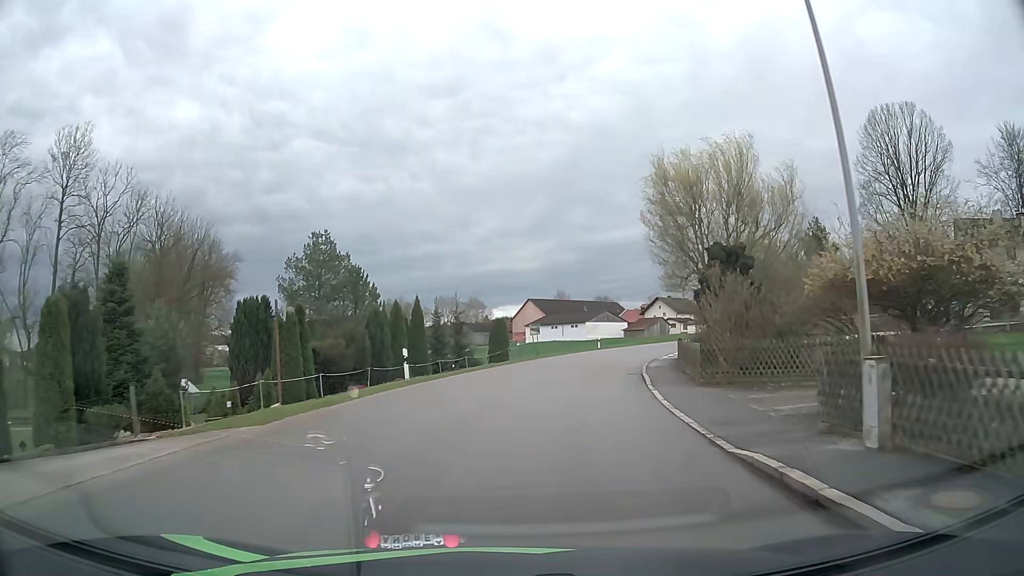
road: tertiary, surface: asphalt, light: Day
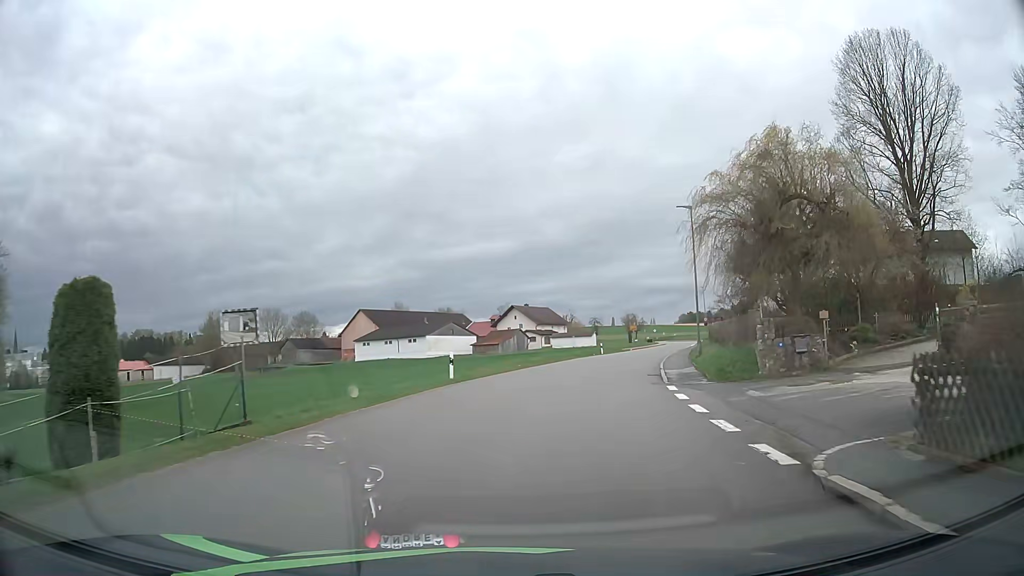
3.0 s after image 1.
(+3.5, +32.2) m; +13°
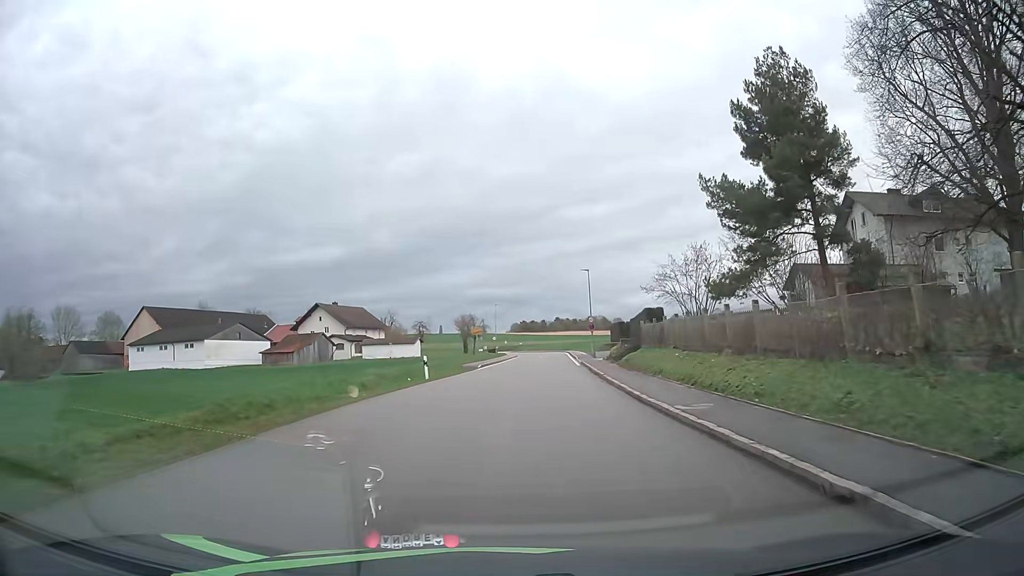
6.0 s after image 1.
(+4.7, +34.3) m; +15°
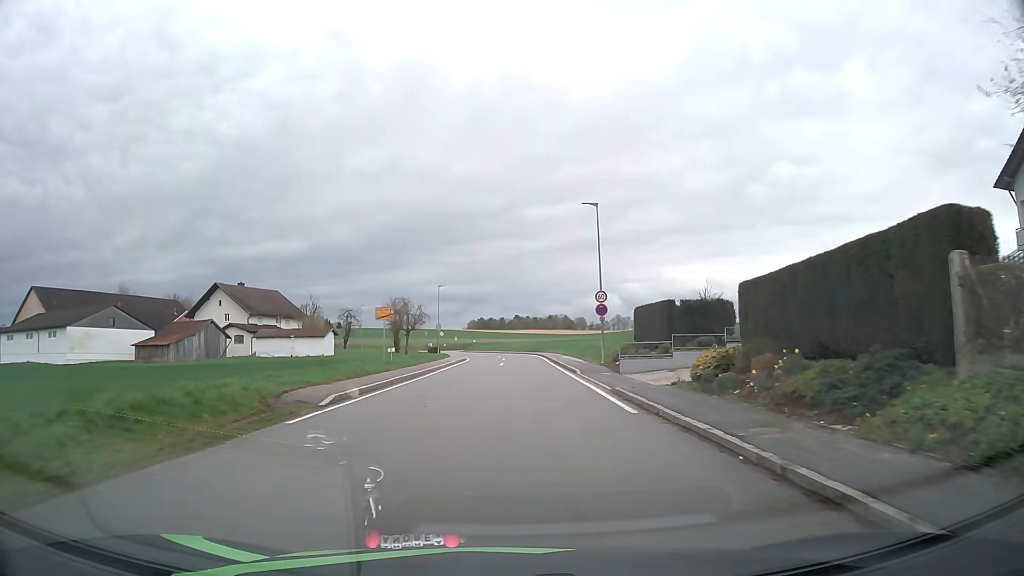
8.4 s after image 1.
(+1.2, +29.9) m; +4°
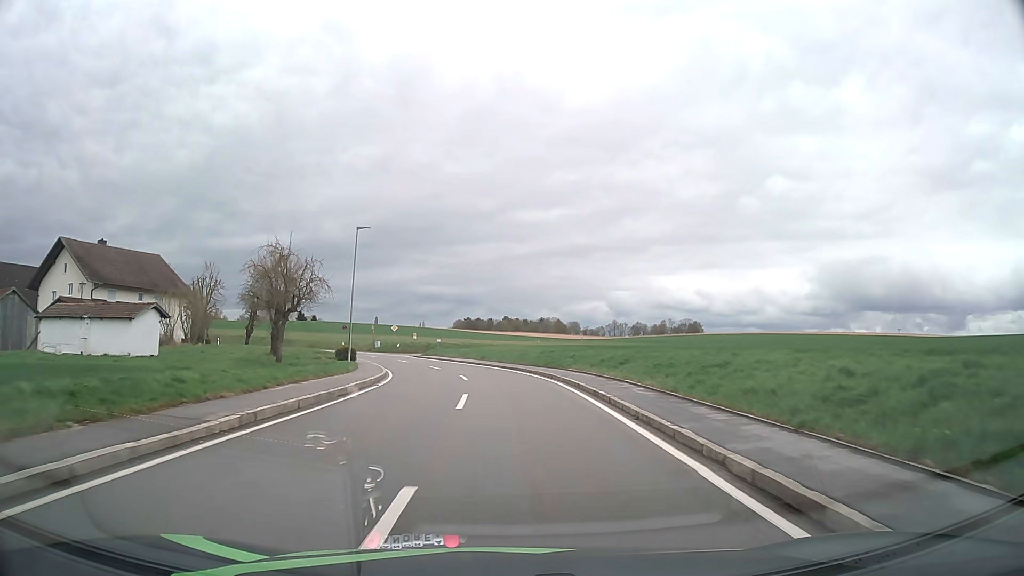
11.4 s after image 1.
(+0.6, +38.2) m; +1°
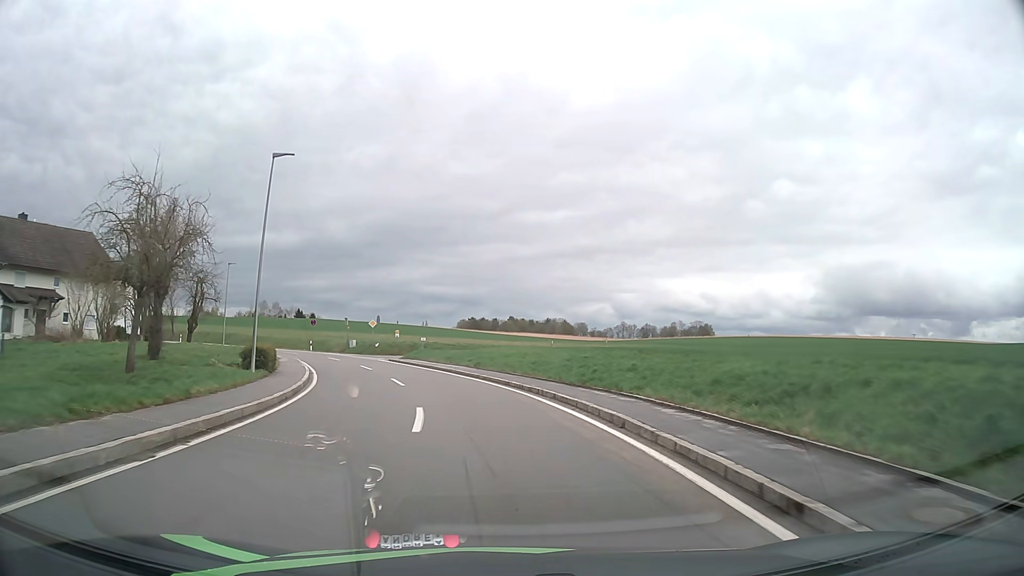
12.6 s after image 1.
(0.0, +15.5) m; 0°
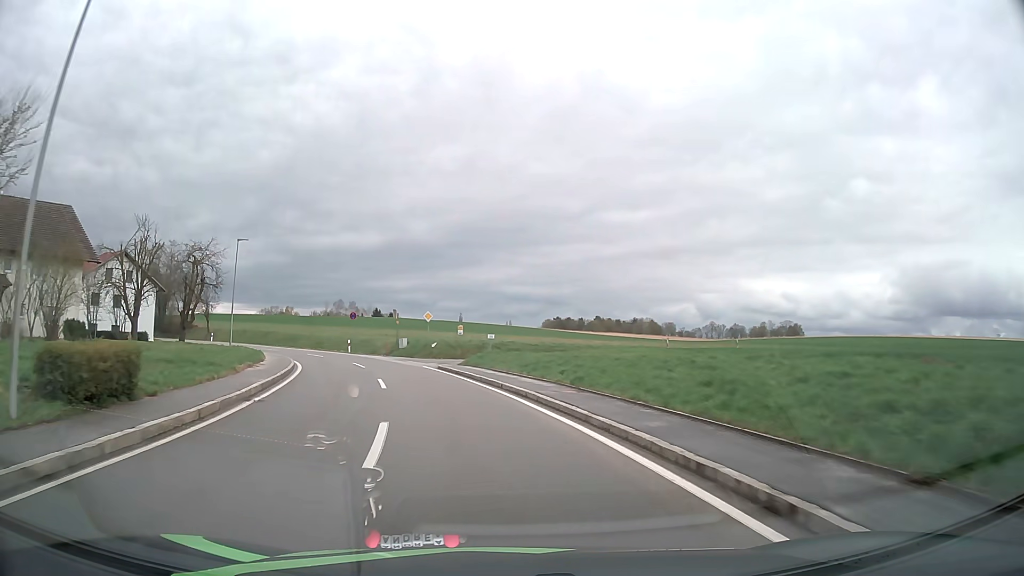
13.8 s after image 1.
(-0.7, +15.5) m; -7°
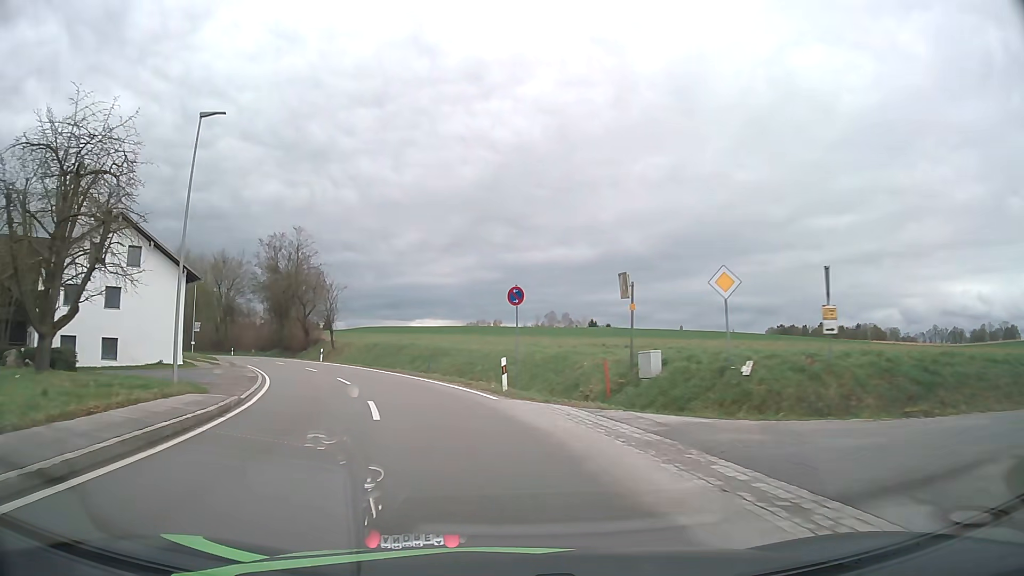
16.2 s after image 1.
(-5.0, +31.1) m; -18°
(-1, +10) (-2, +20) (-5, +29) (-9, +38) (-14, +47) (-19, +56) (-25, +64) (-31, +72) (-37, +80) (-43, +88) m
